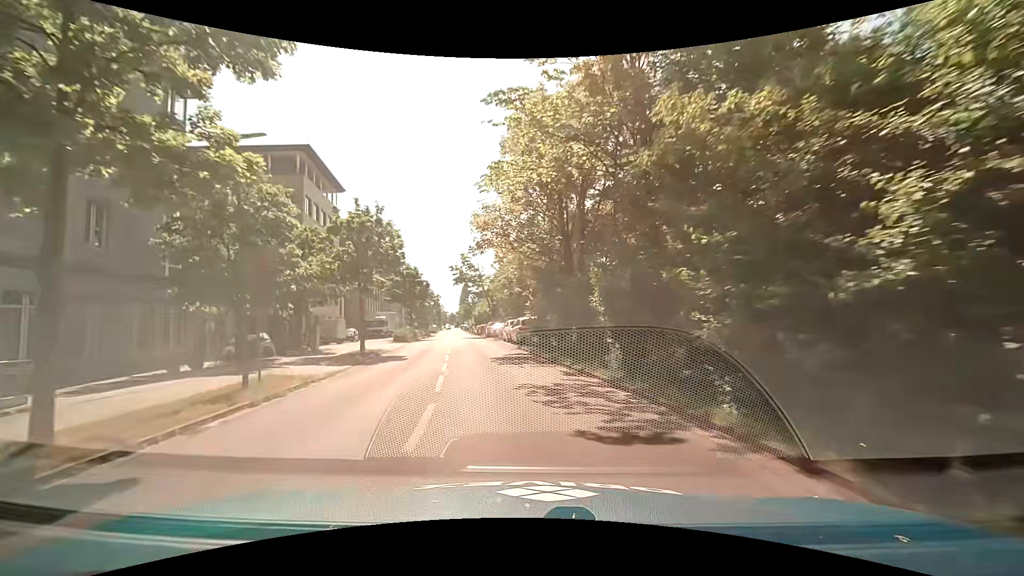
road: unclassified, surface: asphalt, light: Day
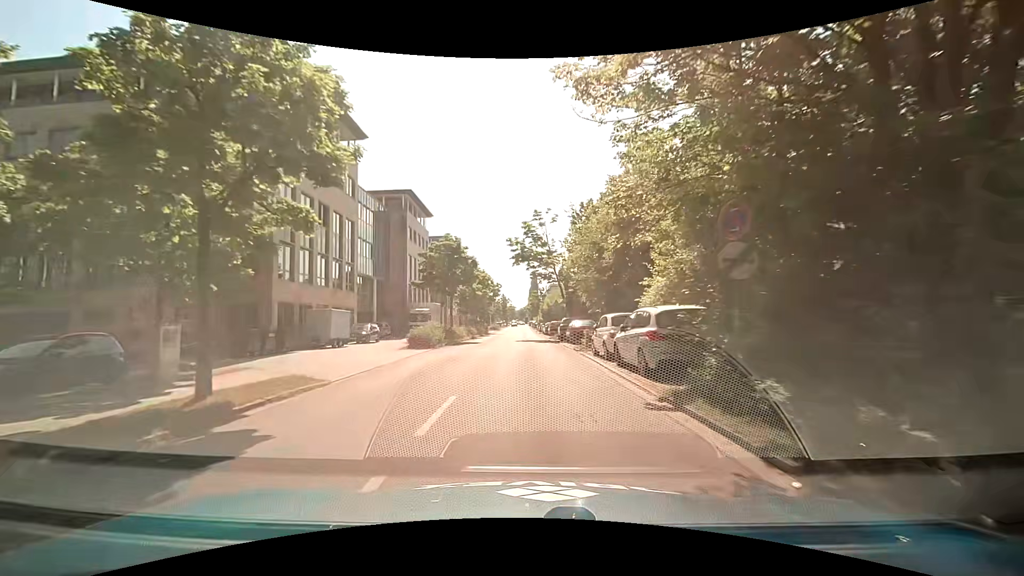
(-1.7, +17.5) m; -10°
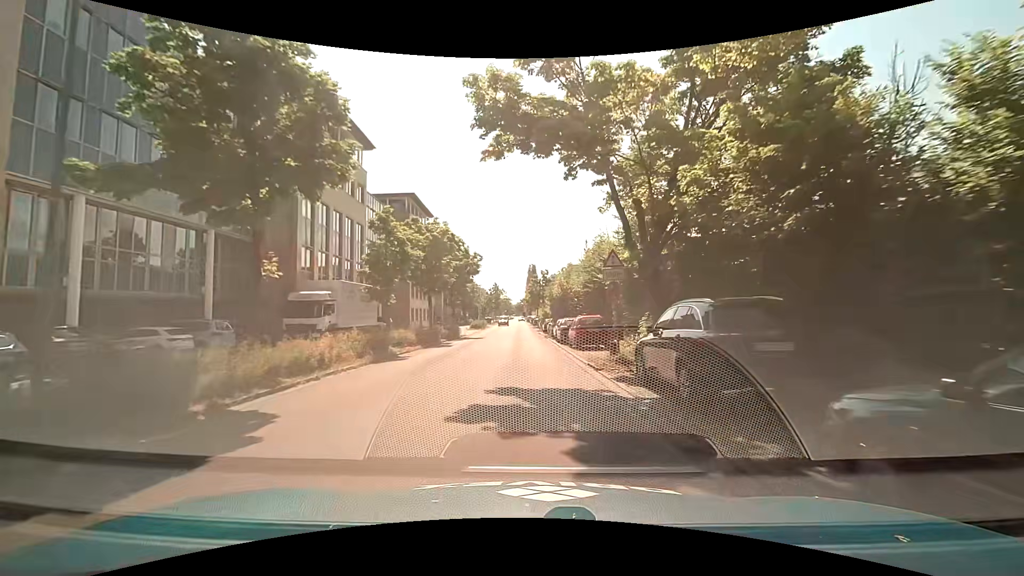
(+0.3, +28.4) m; 0°
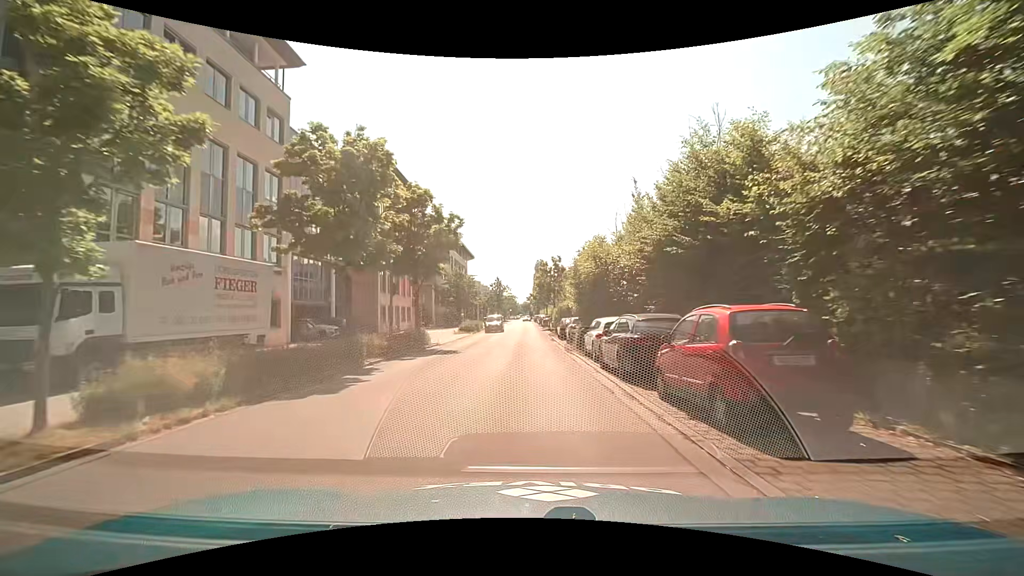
(+0.1, +16.2) m; 0°
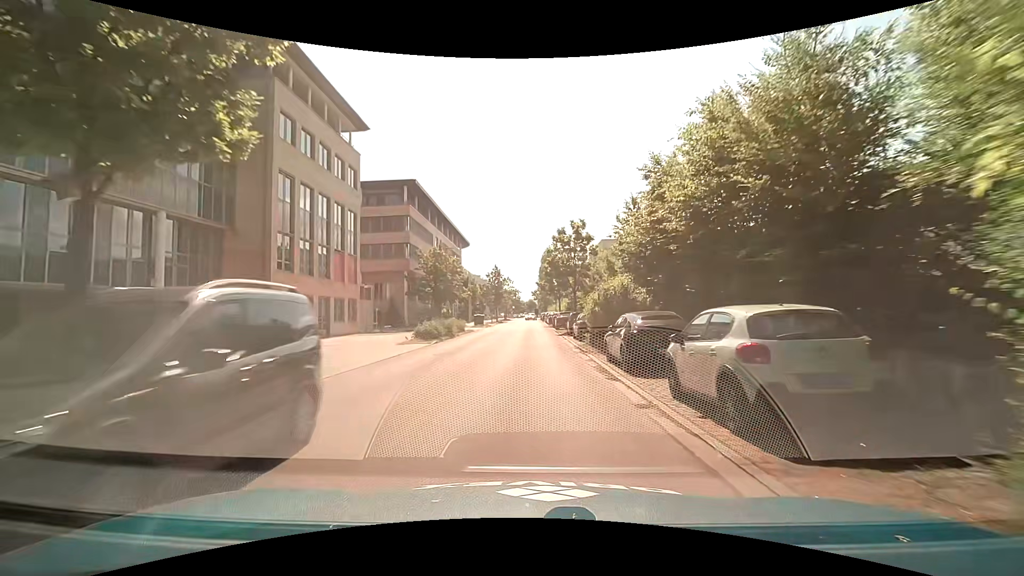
(-0.2, +21.0) m; -1°
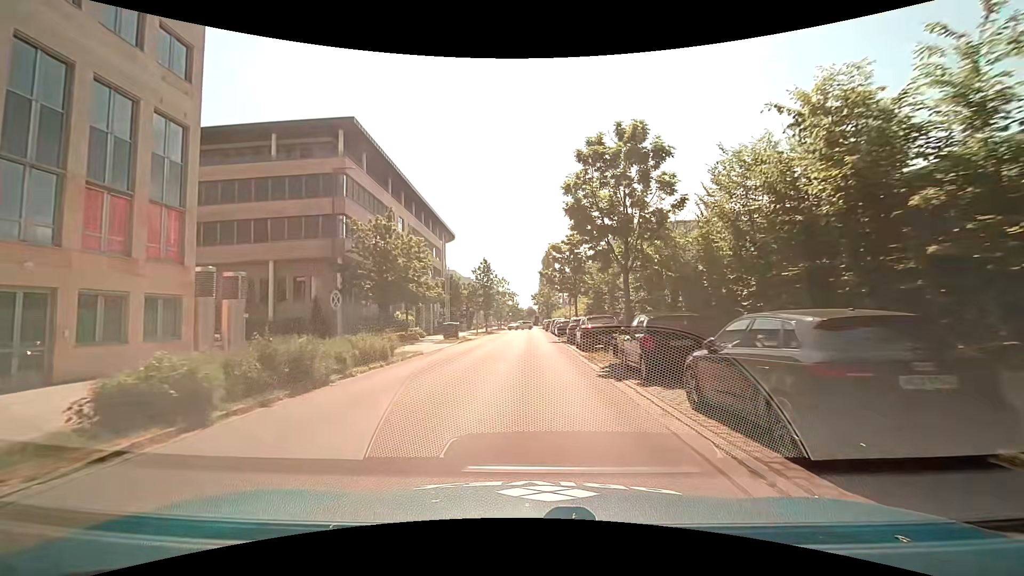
(0.0, +20.6) m; -1°
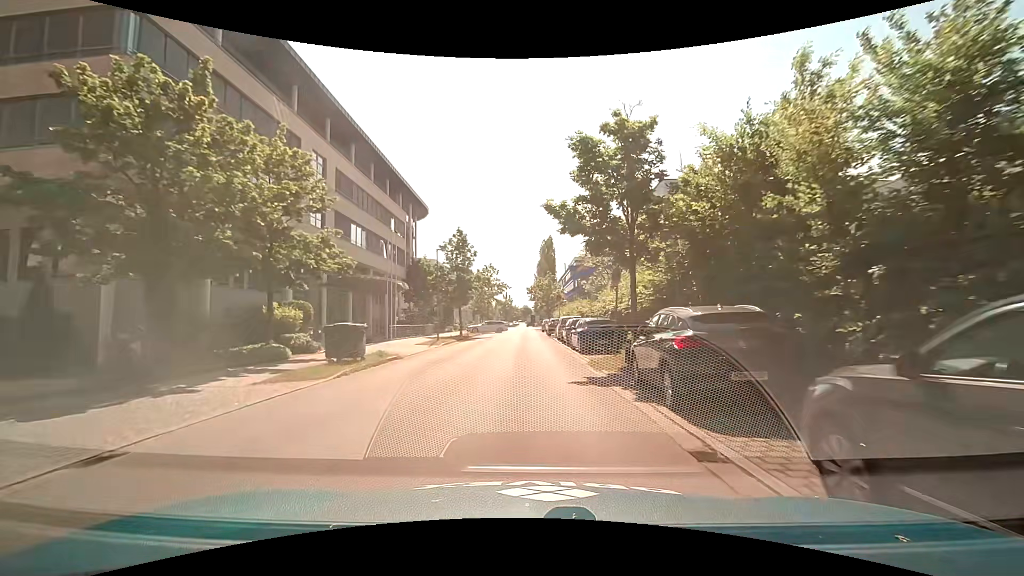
(+0.3, +21.1) m; +1°
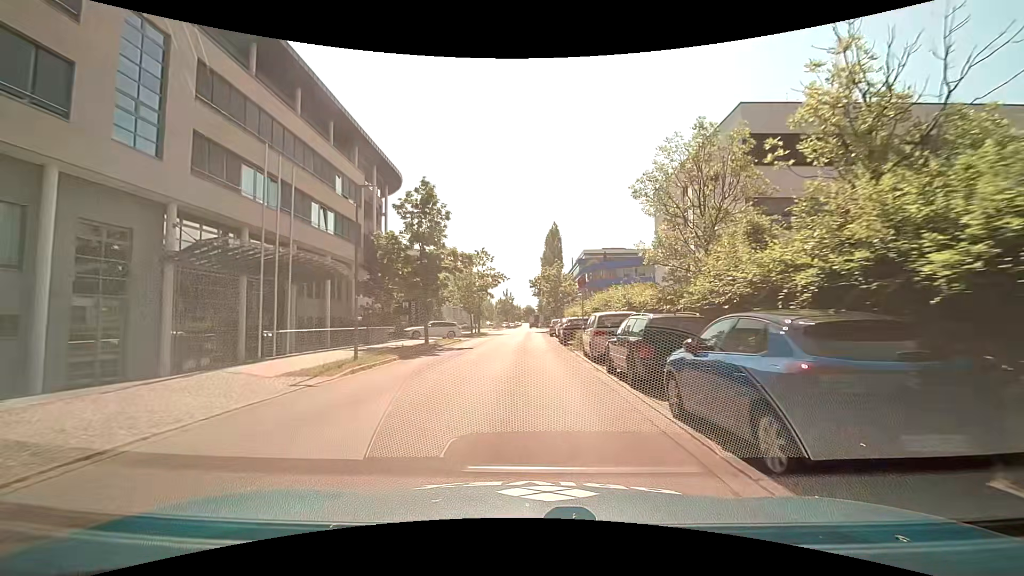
(0.0, +16.2) m; 0°
